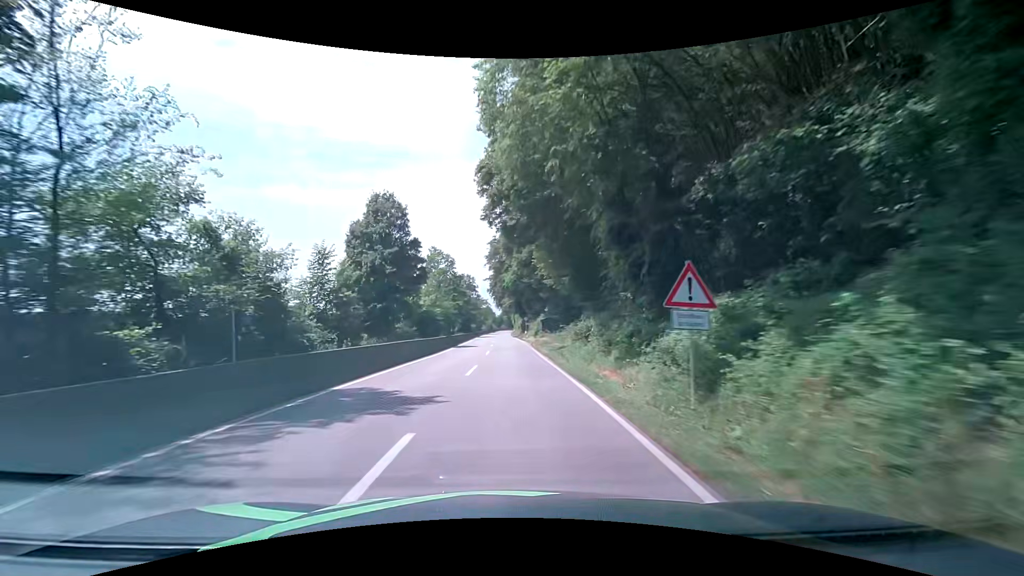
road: secondary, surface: asphalt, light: Day
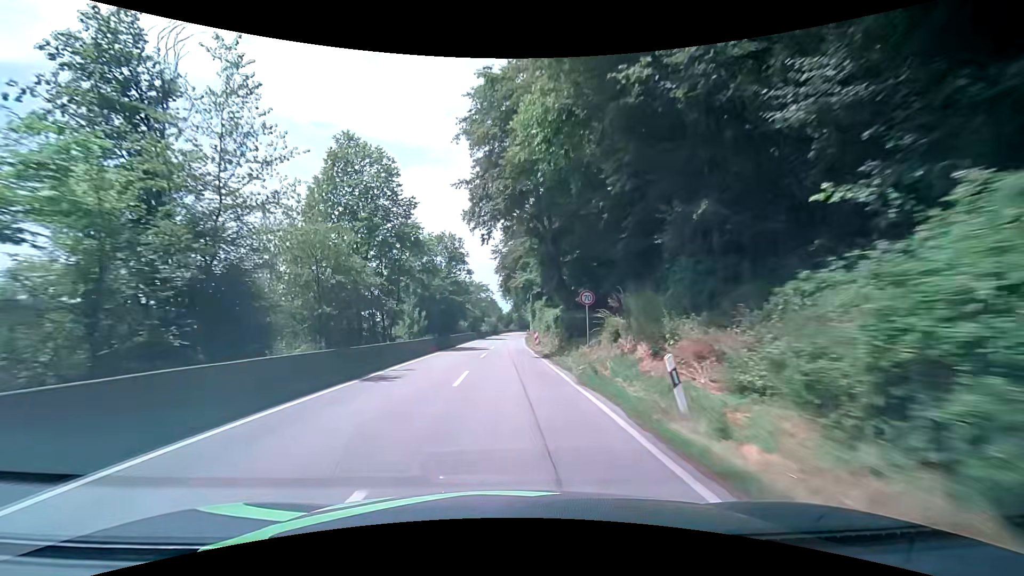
(-0.3, +50.3) m; -1°
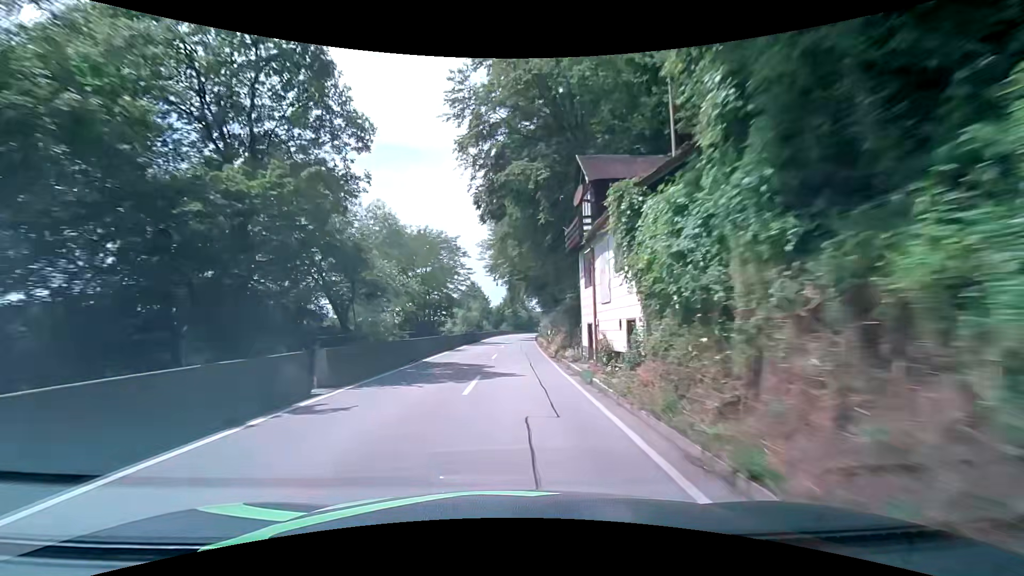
(+0.1, +49.6) m; +1°
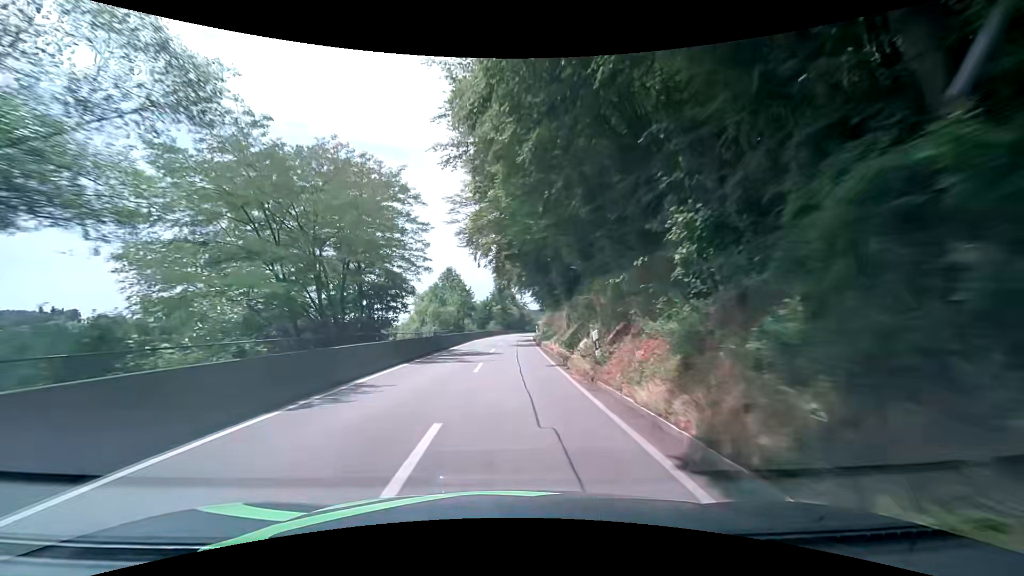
(+0.1, +19.7) m; +1°
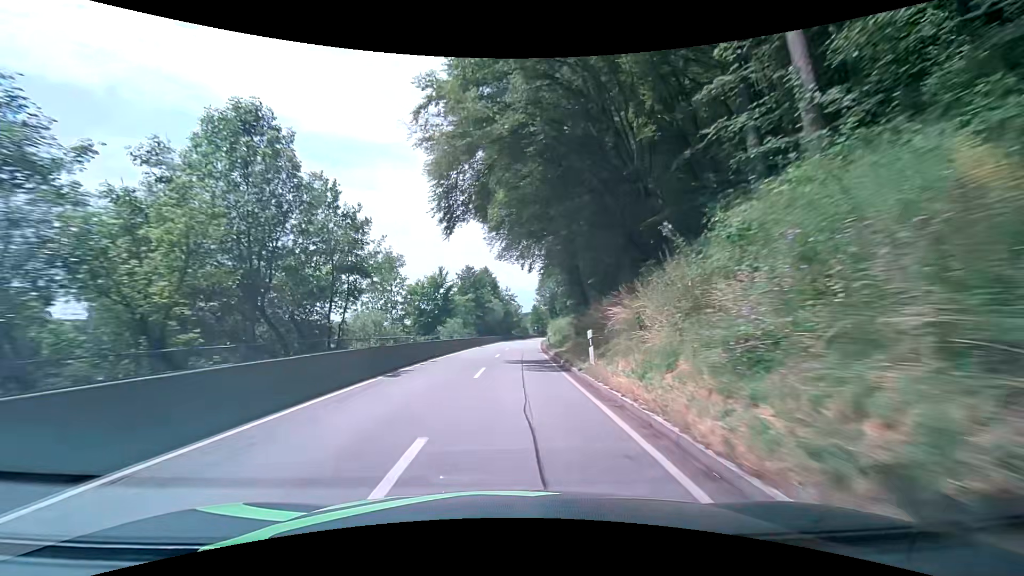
(+0.8, +48.7) m; +2°
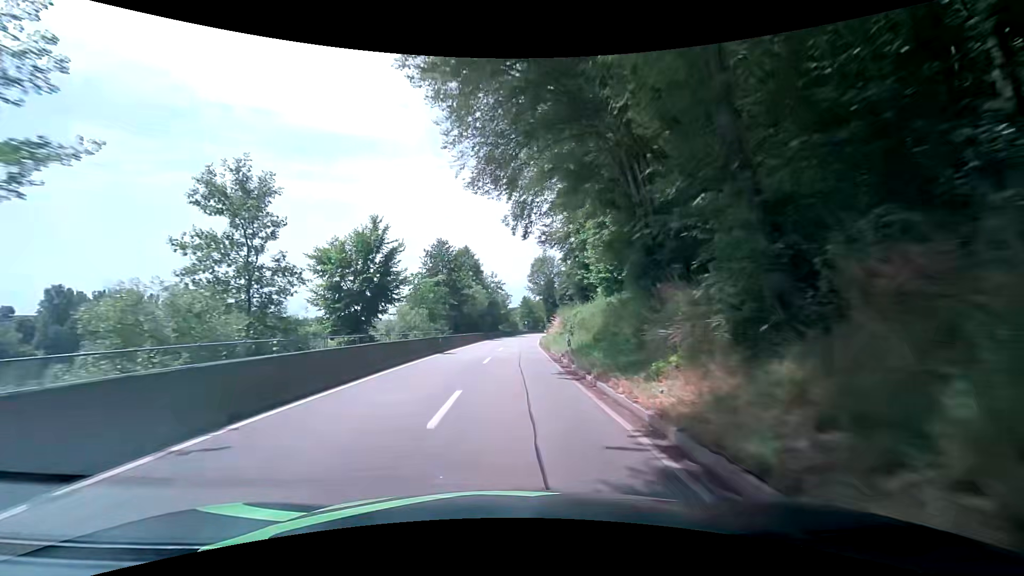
(+0.1, +19.4) m; +1°
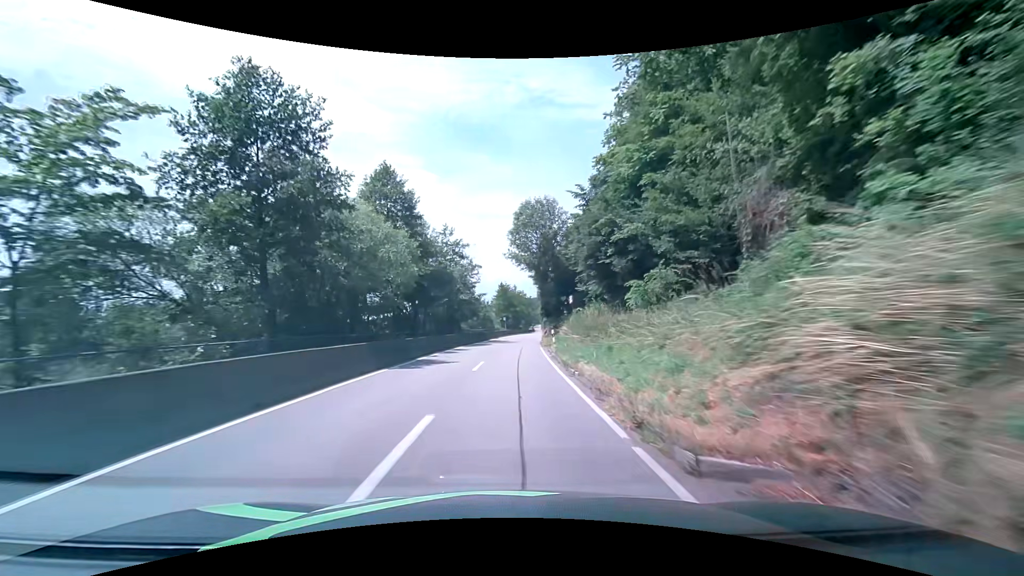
(+1.0, +39.2) m; +3°
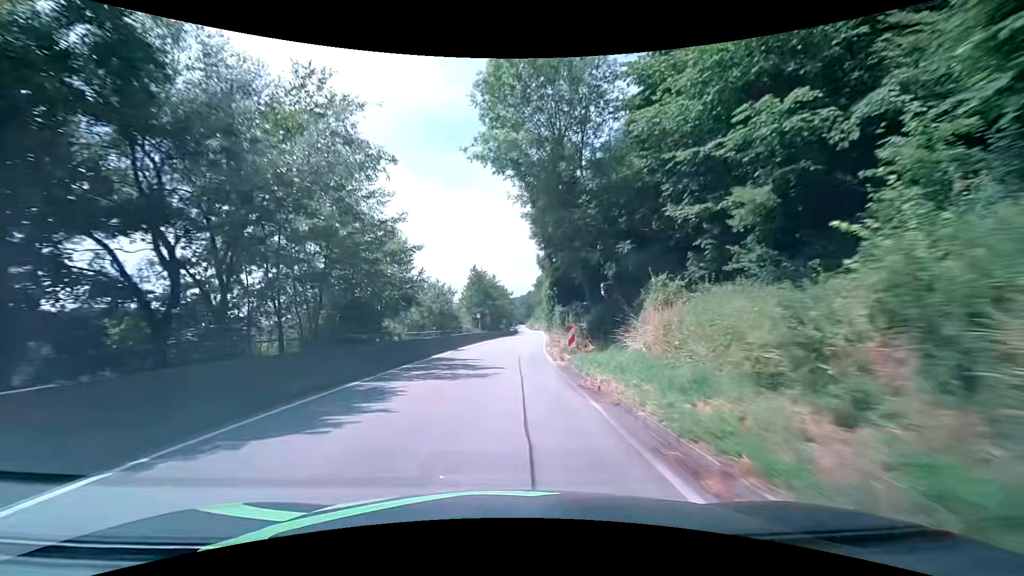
(+0.6, +29.9) m; +2°
